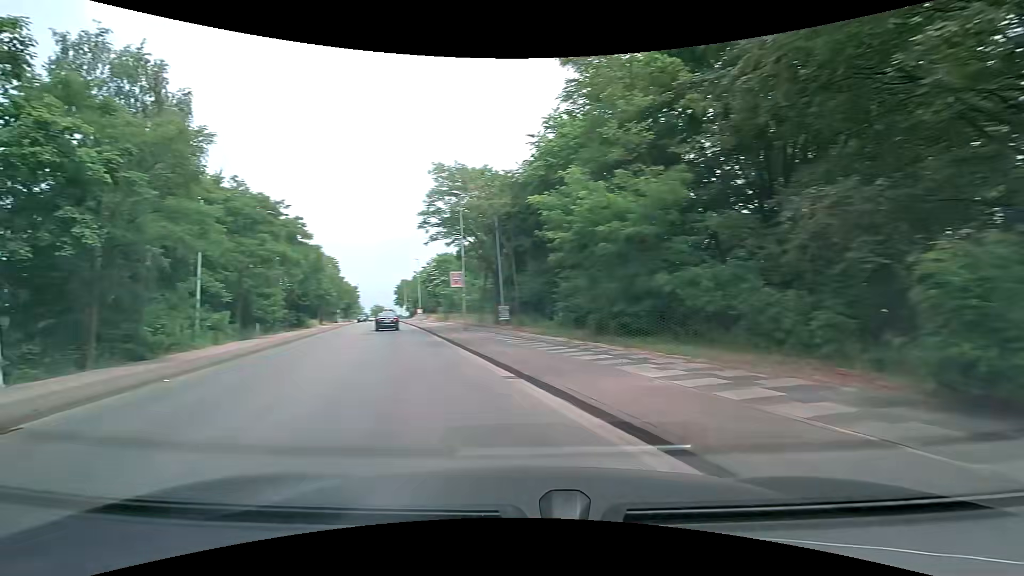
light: Day
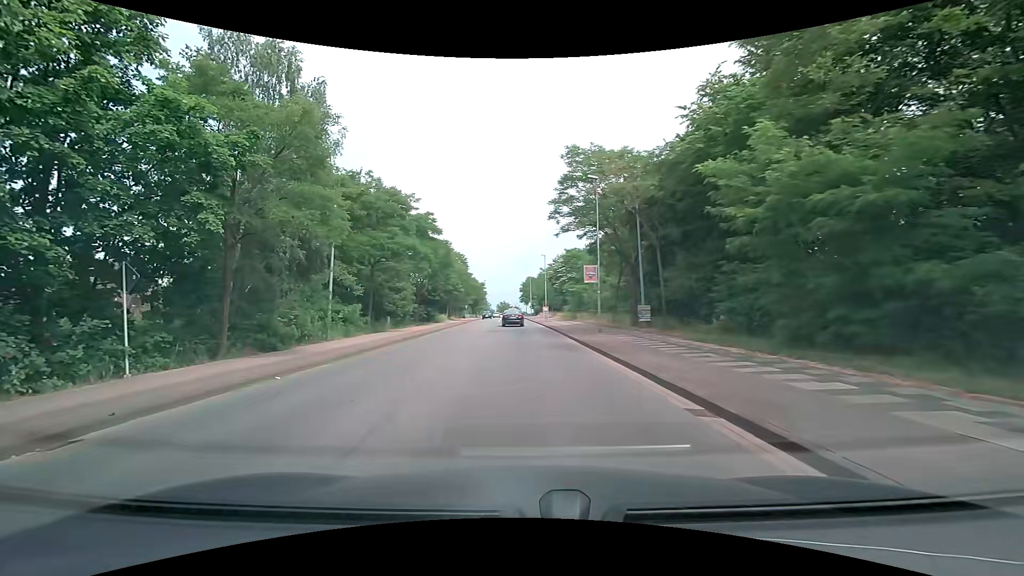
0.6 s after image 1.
(-0.4, +3.1) m; -12°
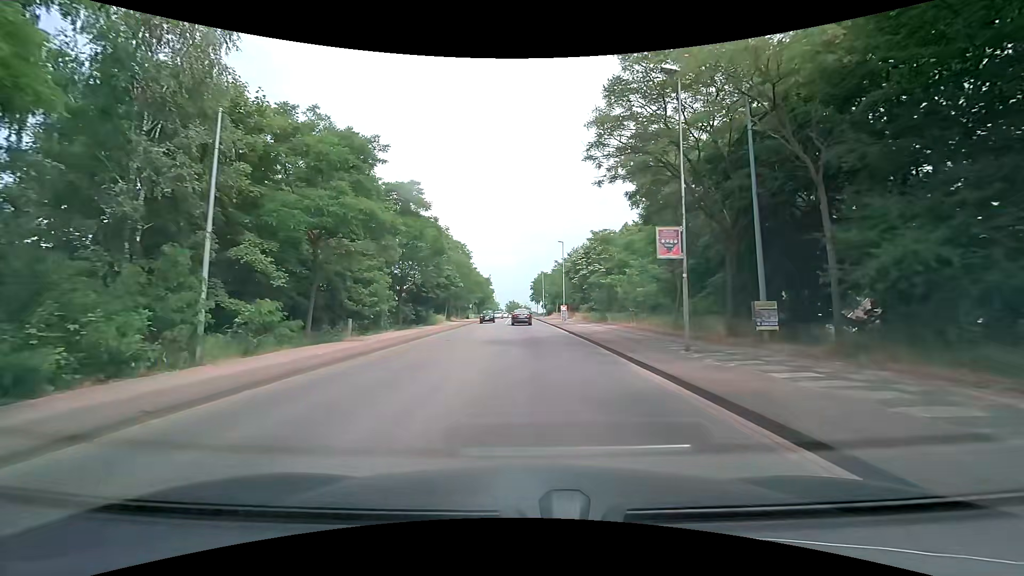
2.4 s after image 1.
(-0.3, +12.1) m; -1°
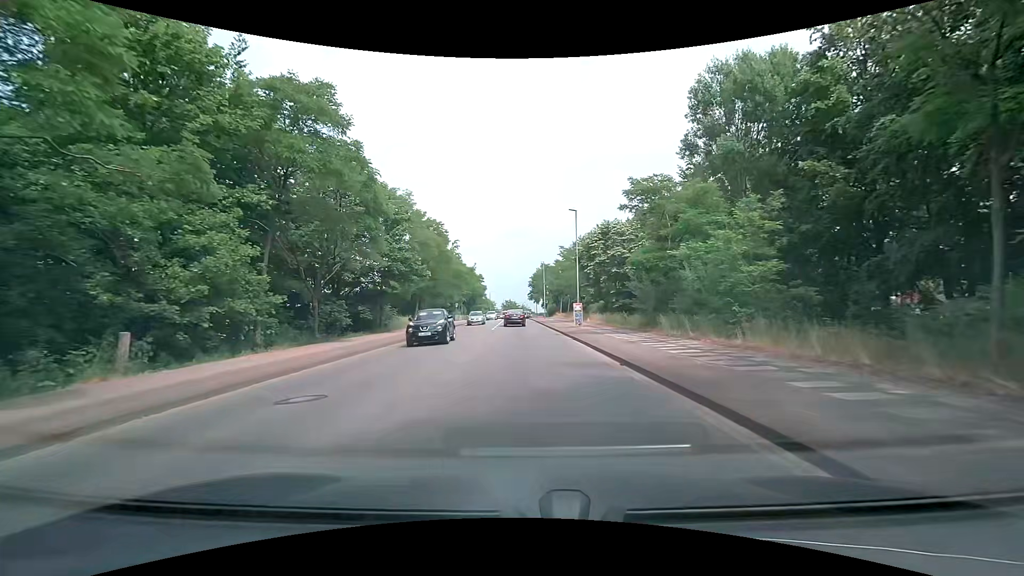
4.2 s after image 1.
(0.0, +16.7) m; -1°
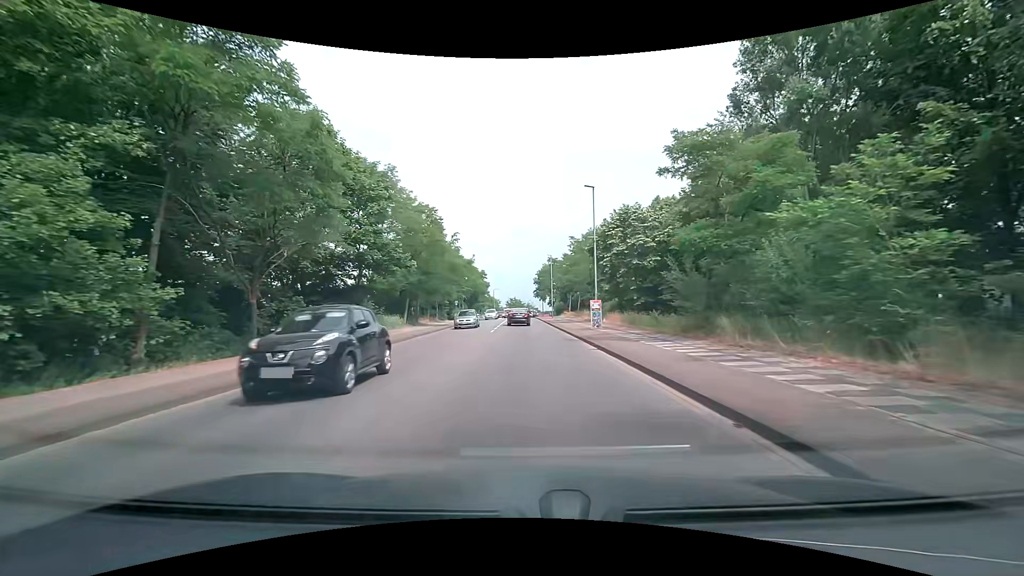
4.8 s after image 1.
(+0.1, +6.4) m; +1°
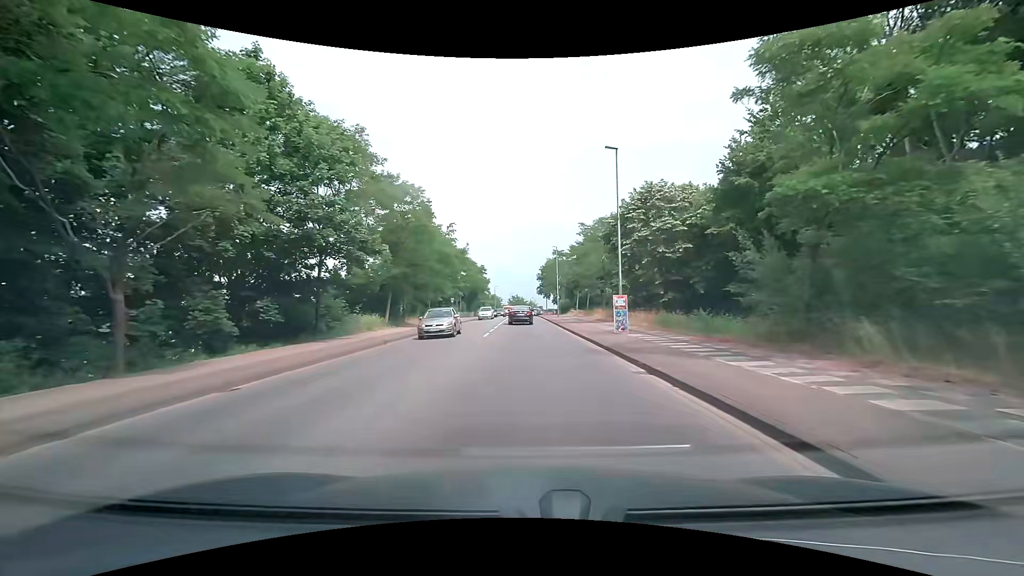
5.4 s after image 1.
(0.0, +6.6) m; 0°
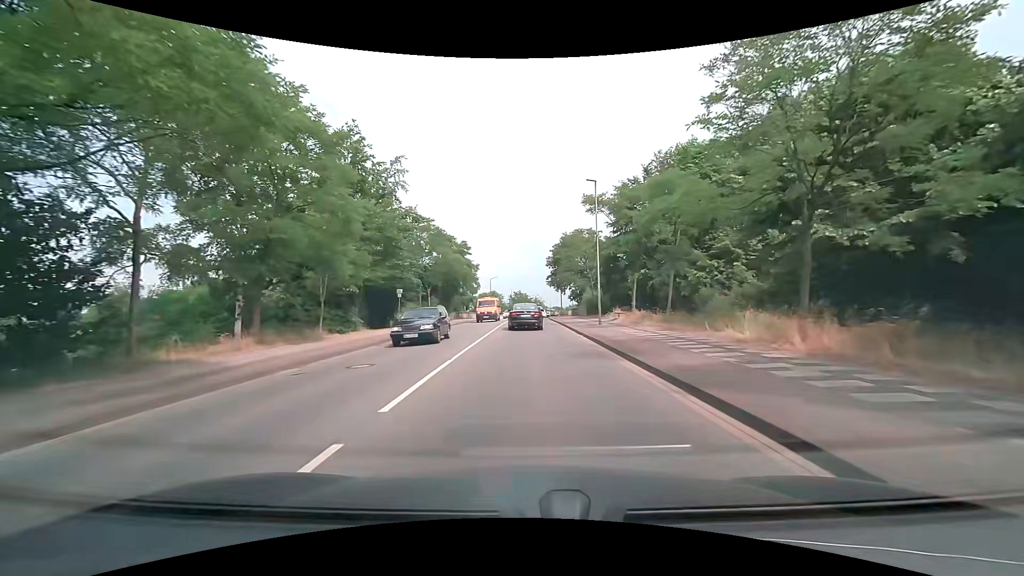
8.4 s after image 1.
(-0.4, +29.8) m; -1°
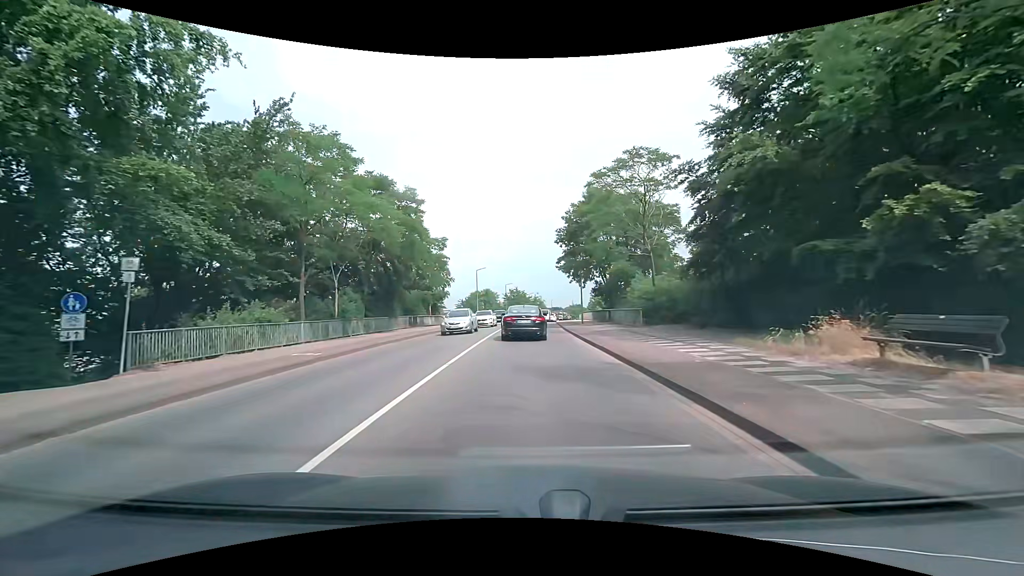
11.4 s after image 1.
(-0.1, +25.6) m; 0°
(0, +10) (0, +20) (0, +30) (0, +40) (+1, +50) (+1, +60) (+2, +70) (+3, +80) (+4, +90) (+5, +100) m
